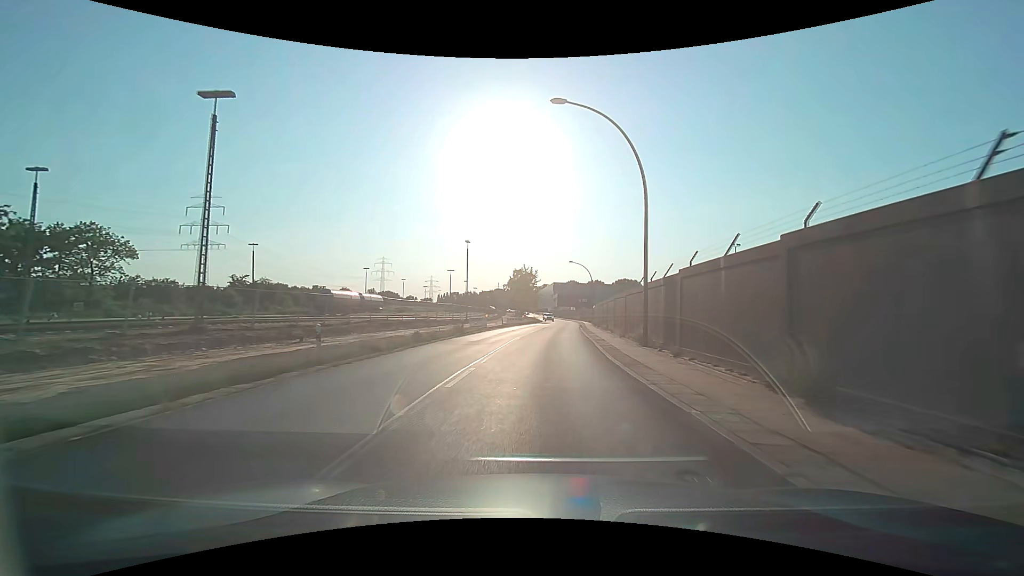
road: secondary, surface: asphalt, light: Day
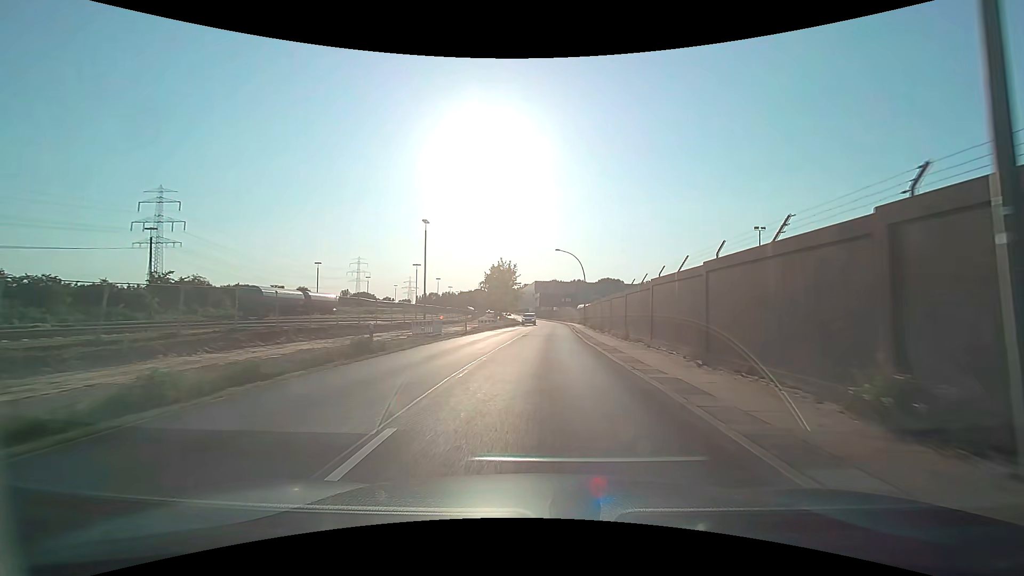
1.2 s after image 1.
(+0.4, +15.4) m; +2°
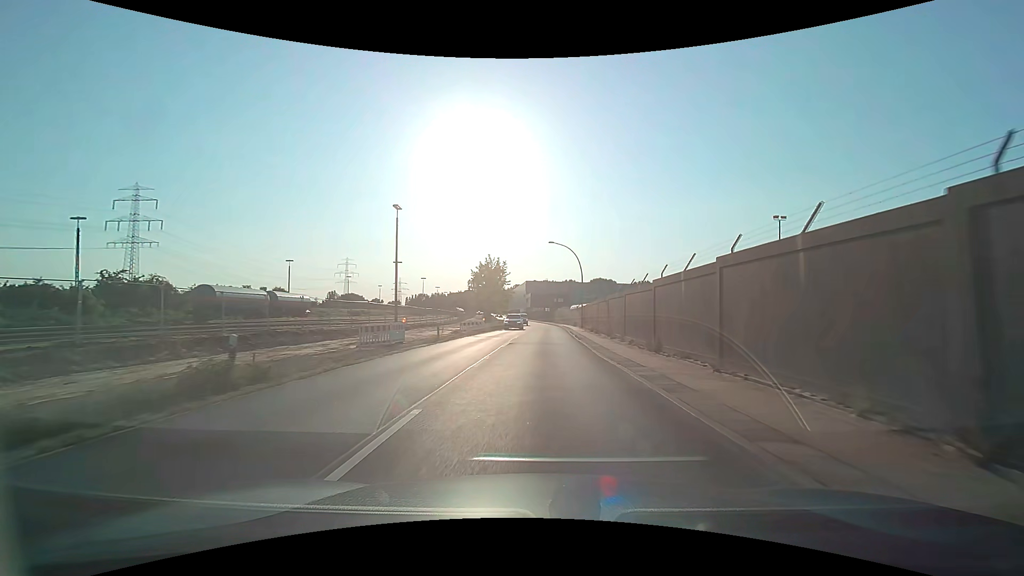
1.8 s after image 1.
(+0.1, +7.7) m; +1°
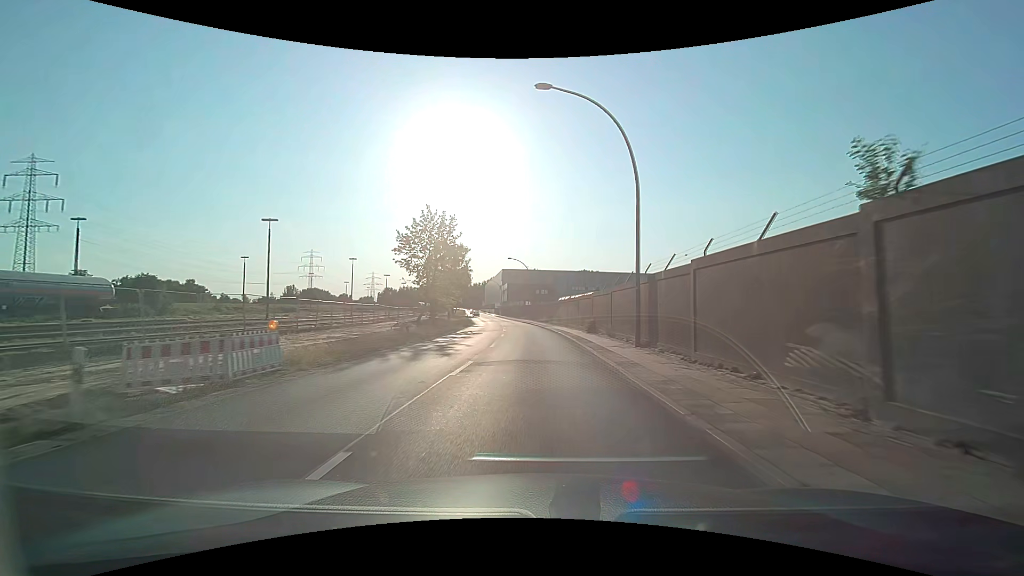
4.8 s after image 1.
(+1.0, +38.2) m; +2°
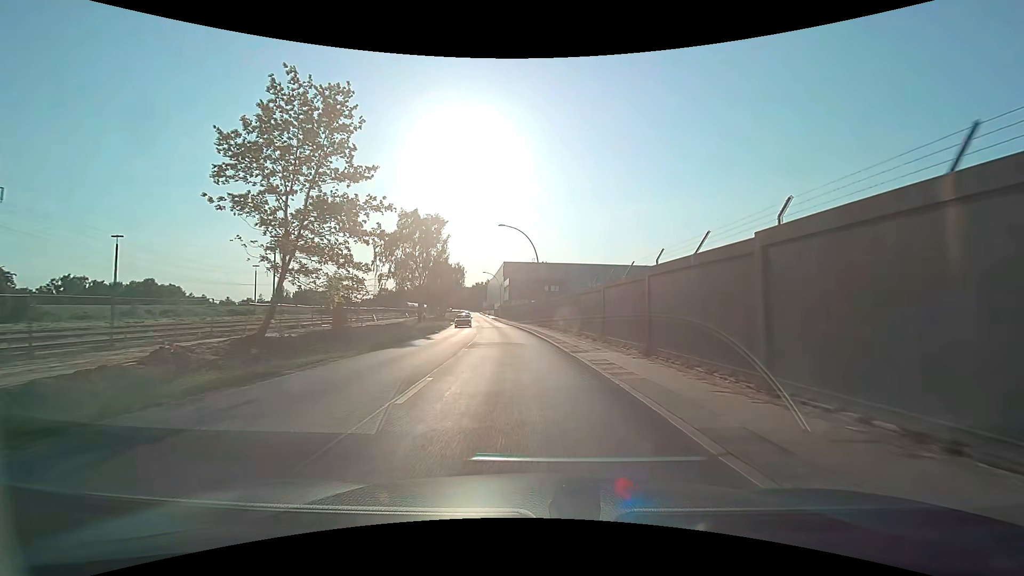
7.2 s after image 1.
(+0.1, +30.5) m; -1°
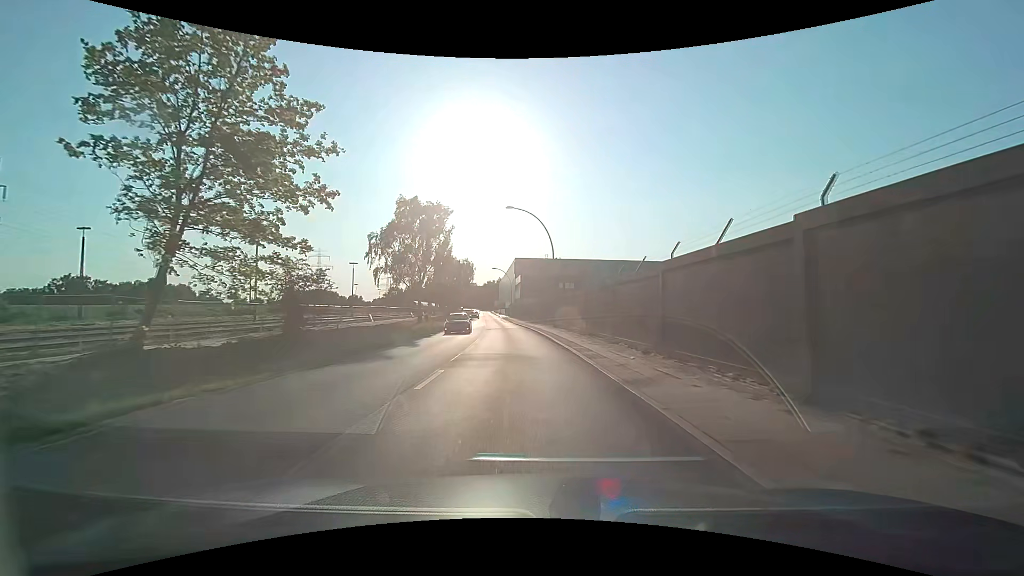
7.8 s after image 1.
(-0.1, +7.6) m; -1°
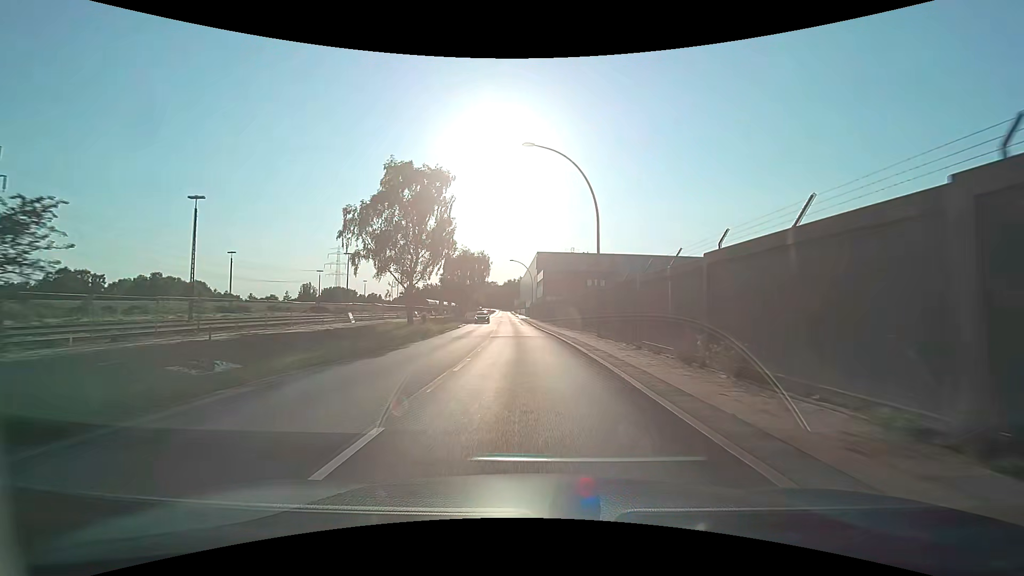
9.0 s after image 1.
(-0.5, +15.1) m; -3°
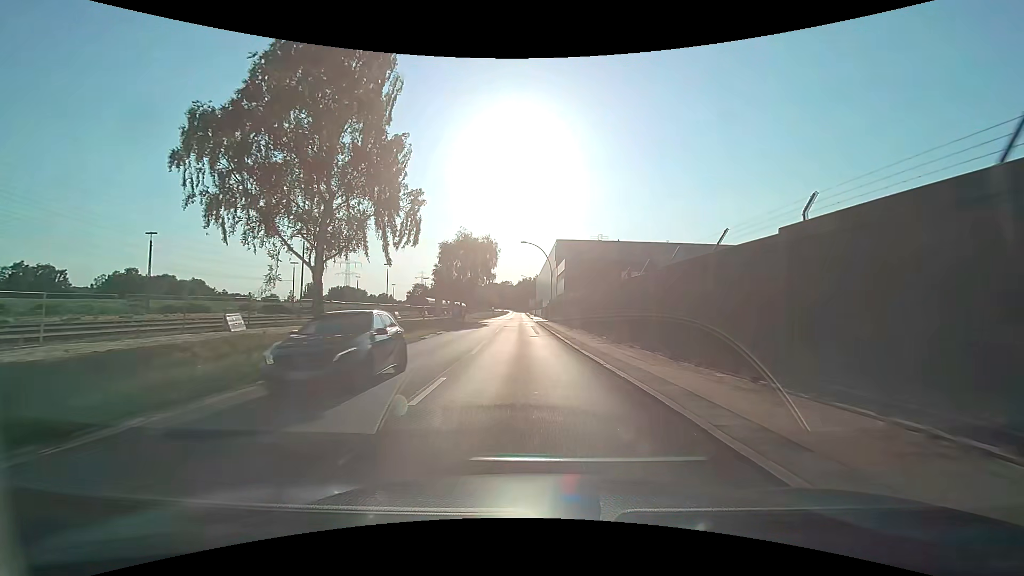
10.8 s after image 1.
(-0.4, +22.7) m; -2°
(0, +10) (0, +20) (-1, +30) (-1, +40) (-1, +50) (-1, +60) (-2, +70) (-2, +80) (-2, +90) (-2, +100) m
